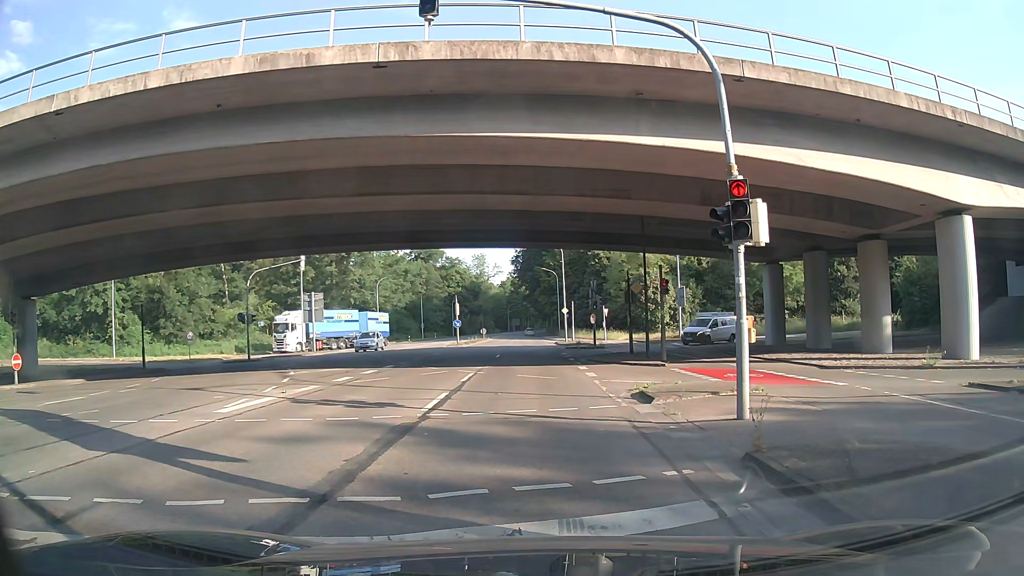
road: secondary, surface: asphalt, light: Day
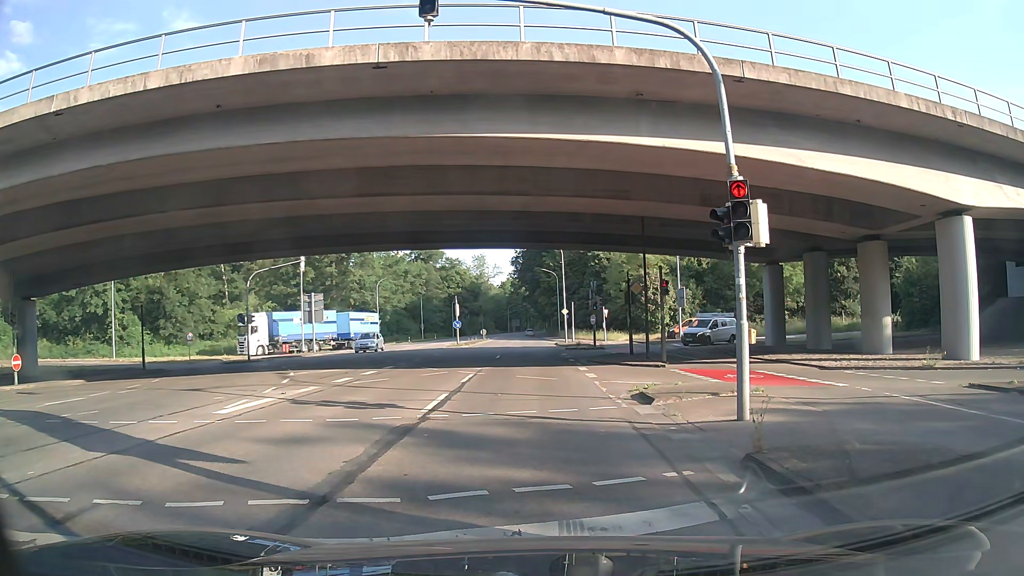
(0.0, +0.1) m; 0°
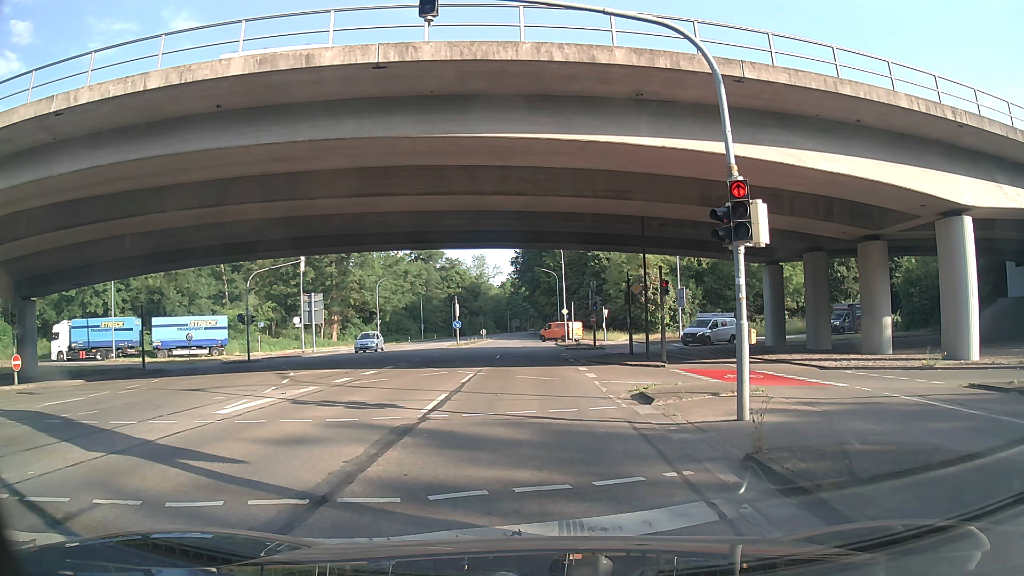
(0.0, +0.1) m; 0°
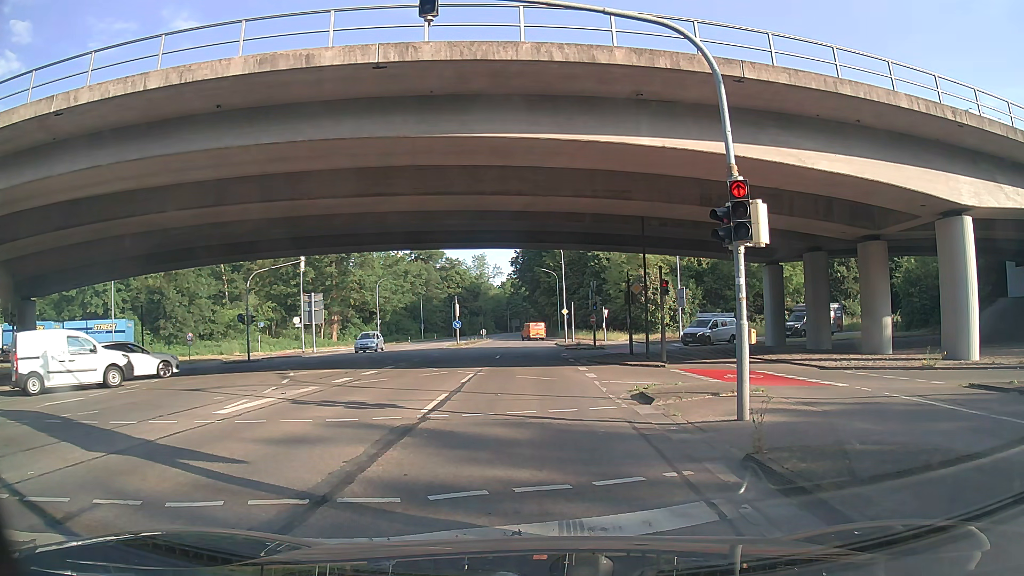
(0.0, 0.0) m; 0°
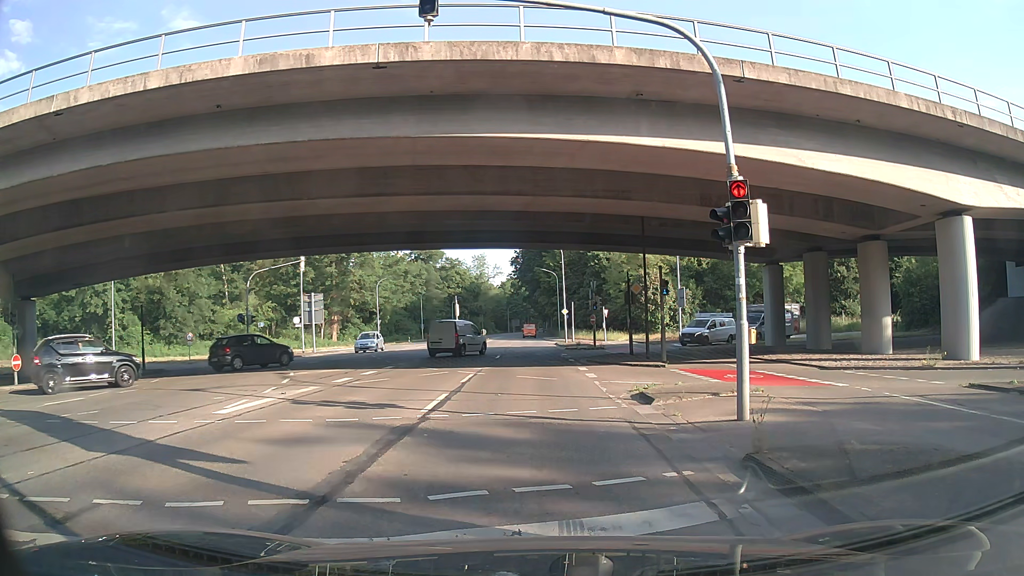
(0.0, 0.0) m; 0°
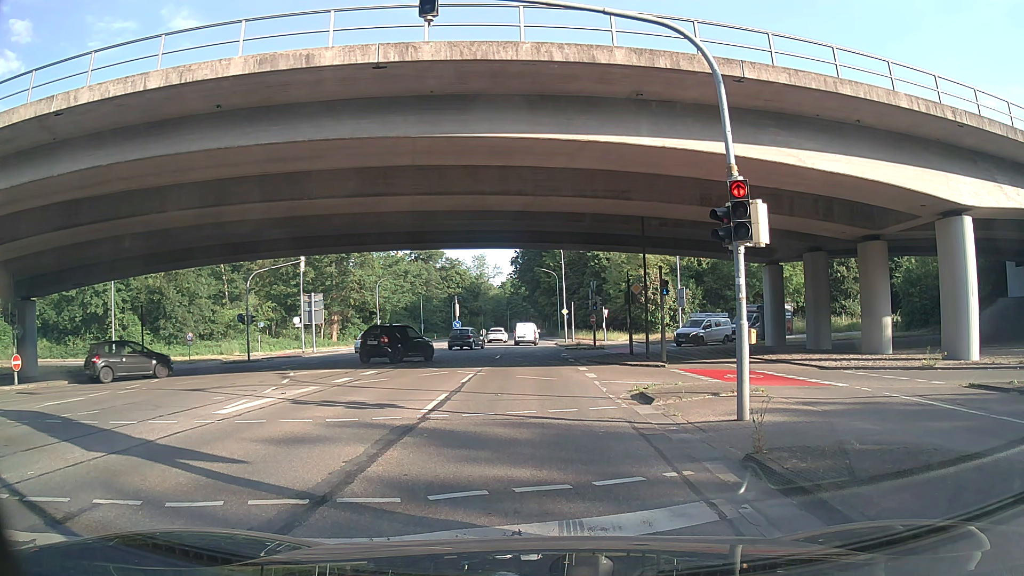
(0.0, 0.0) m; 0°
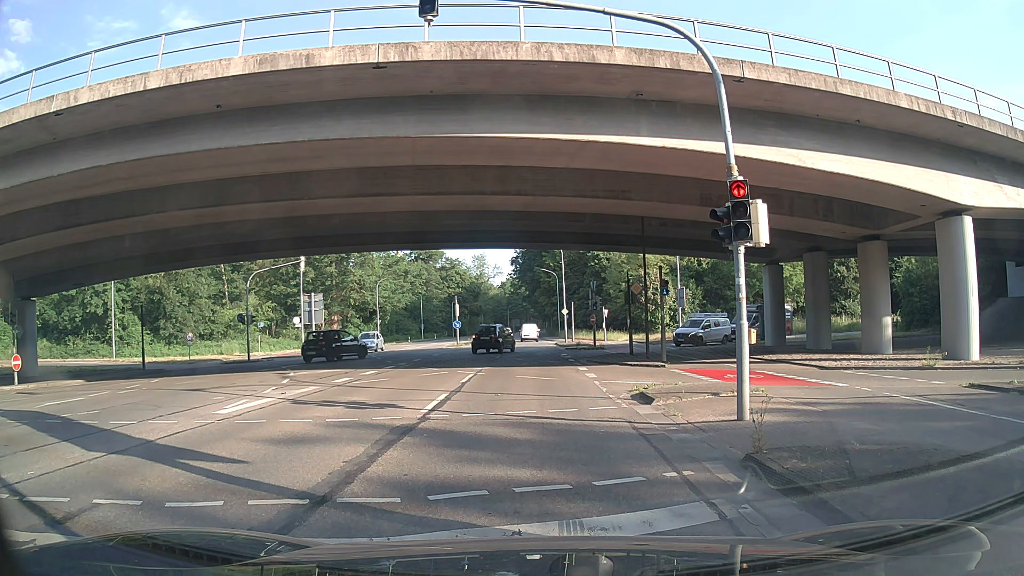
(0.0, 0.0) m; 0°
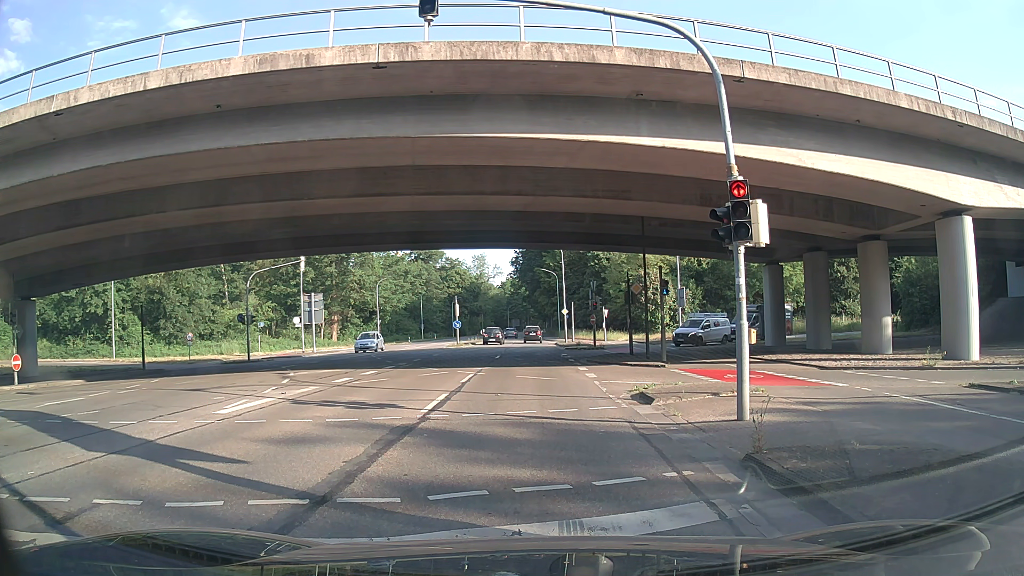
(0.0, 0.0) m; 0°
(0, +10) (+1, +20) (+1, +30) (+1, +40) (+1, +50) (+1, +60) (+2, +70) (+2, +80) (+3, +90) (+3, +100) m
